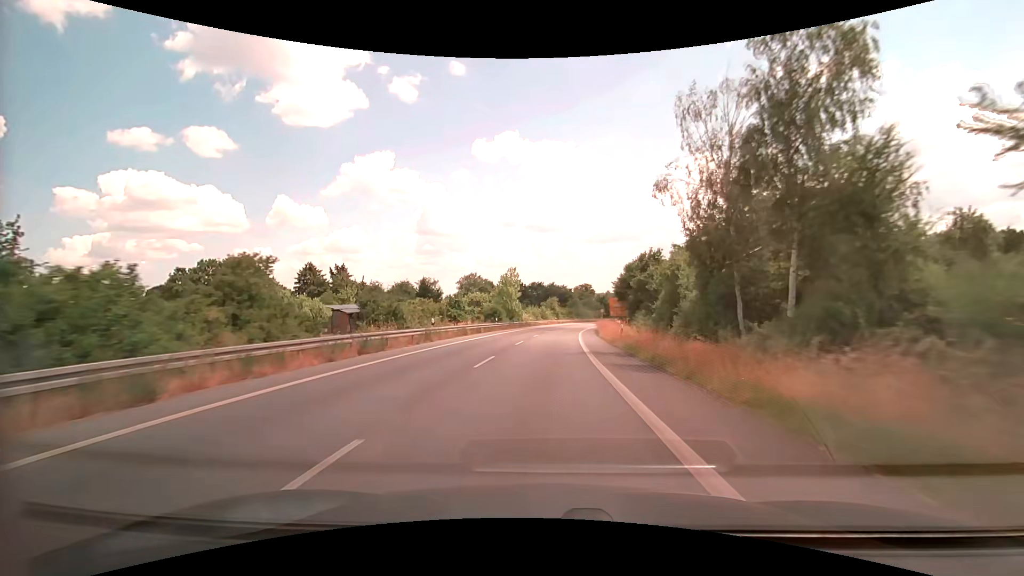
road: secondary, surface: asphalt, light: Day
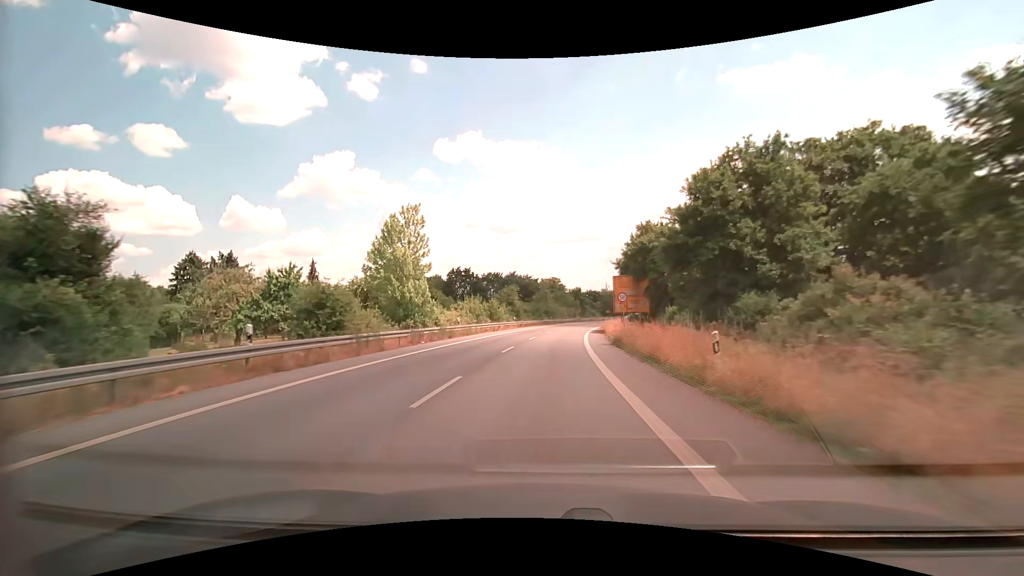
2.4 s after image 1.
(+1.5, +41.9) m; +4°
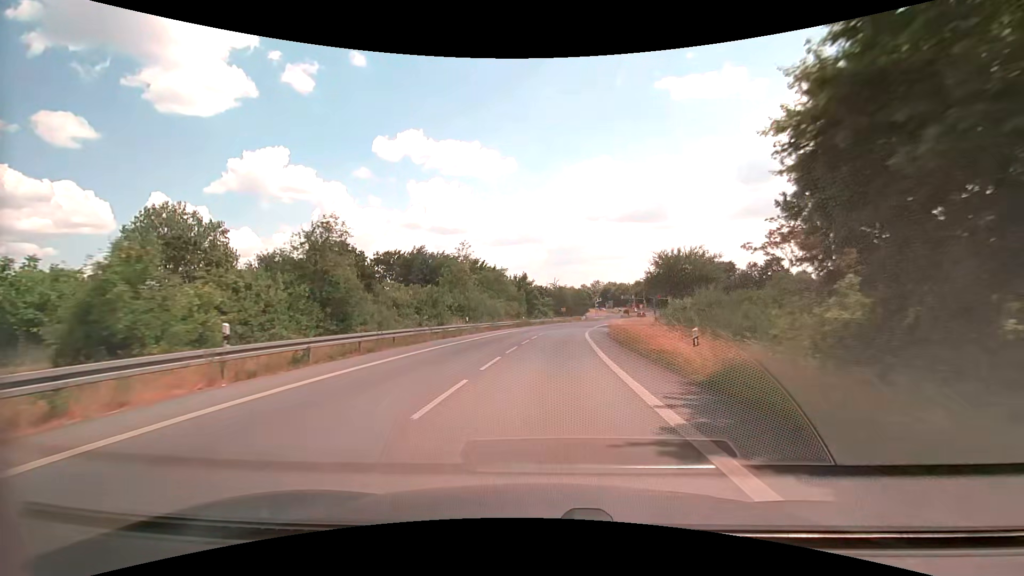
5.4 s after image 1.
(+2.5, +48.1) m; +7°
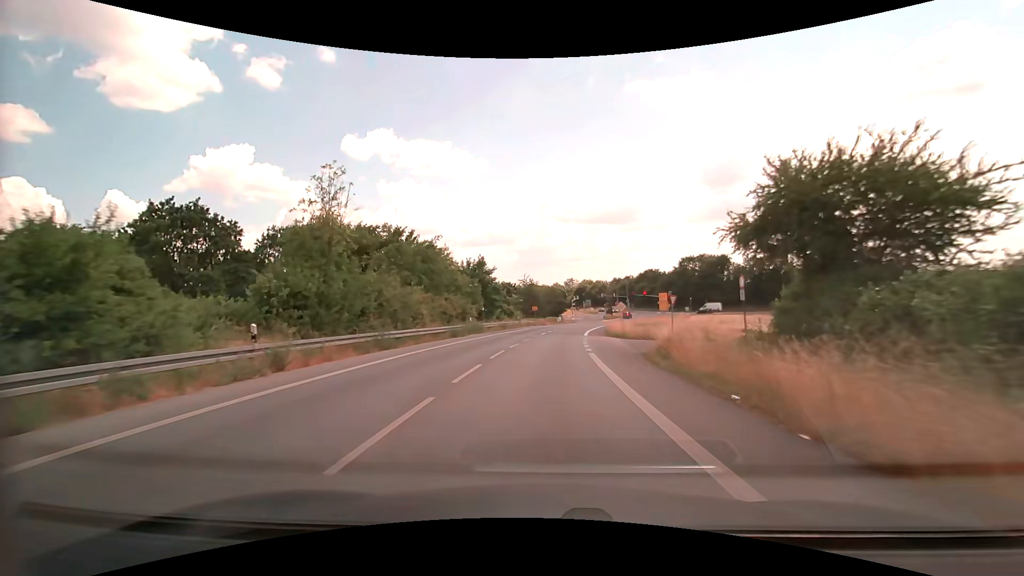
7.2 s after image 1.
(+0.8, +25.9) m; +4°
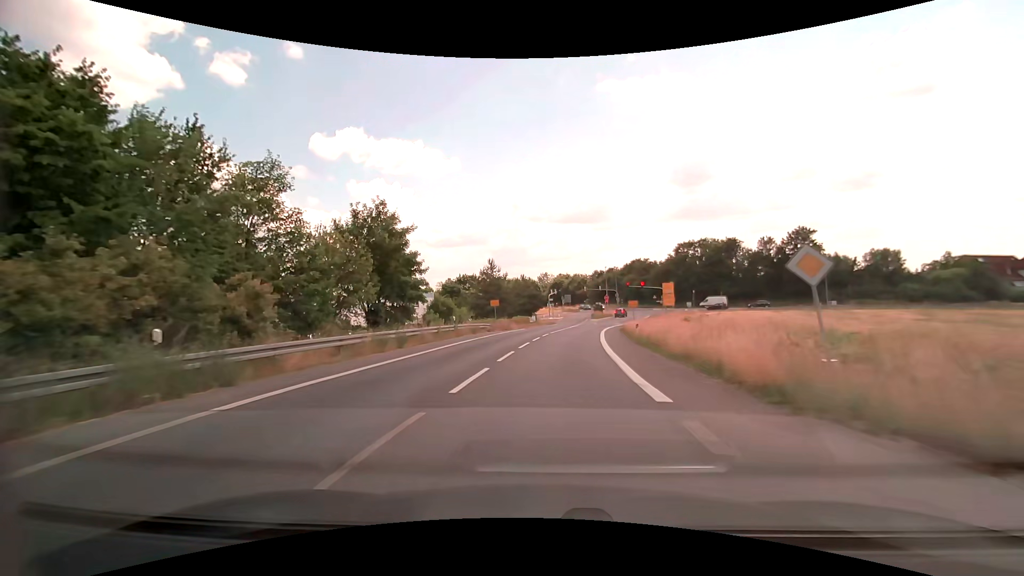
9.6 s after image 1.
(+0.6, +31.1) m; +2°
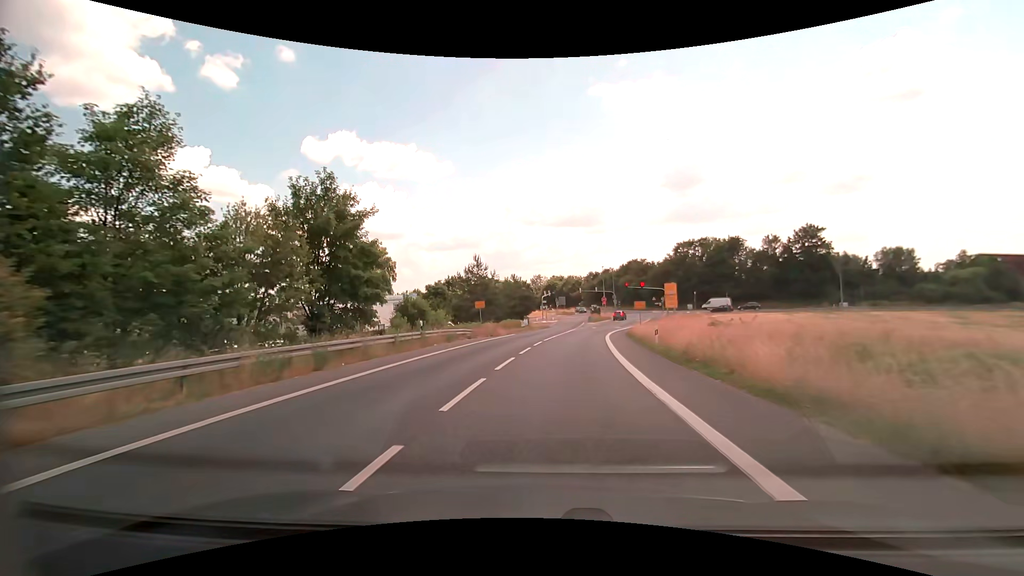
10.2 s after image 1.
(+0.1, +7.2) m; +1°
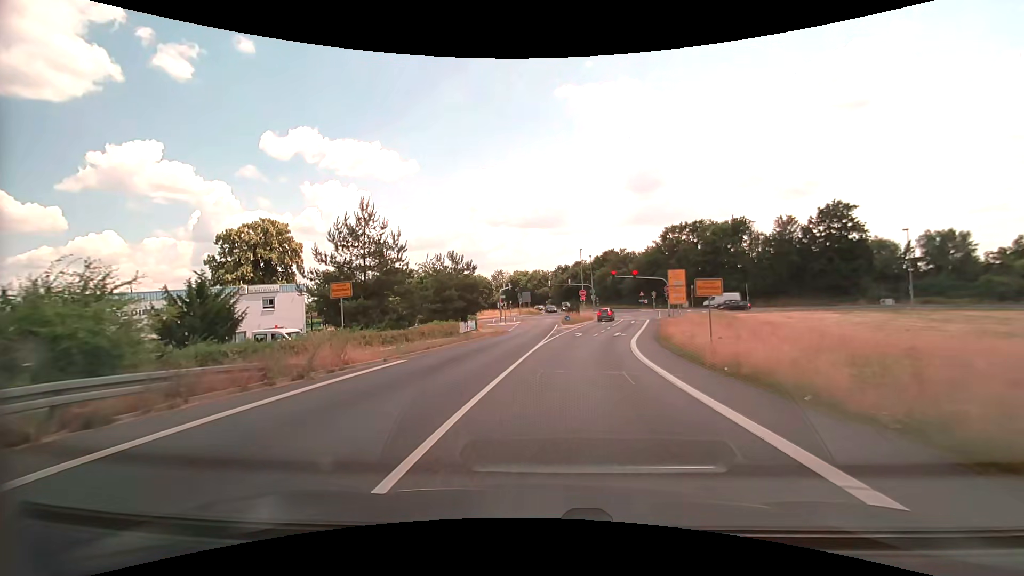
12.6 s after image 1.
(+1.0, +26.2) m; +4°
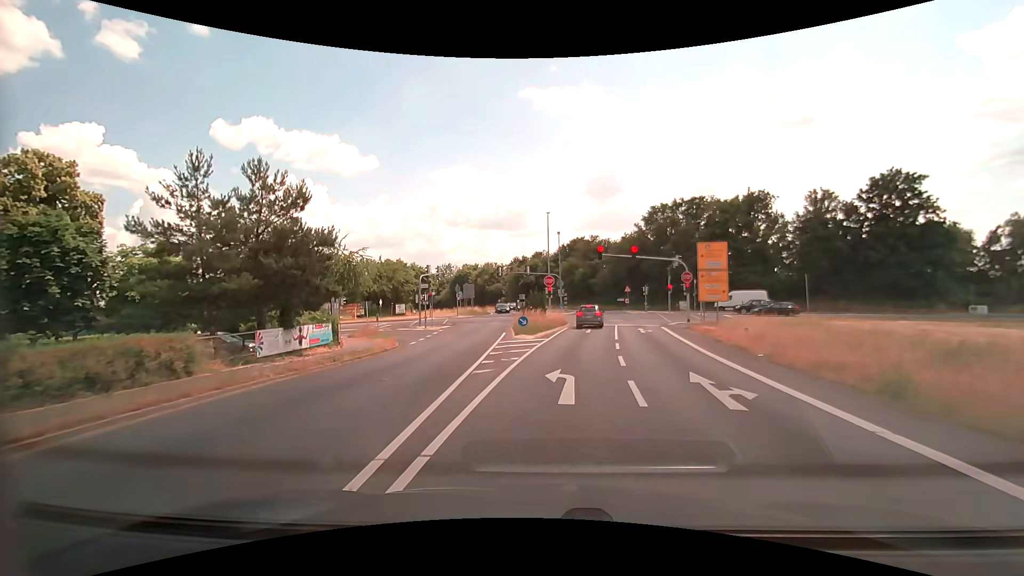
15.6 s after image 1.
(+1.1, +27.5) m; +5°
(0, +10) (+1, +20) (+2, +30) (+4, +40) (+3, +50) (-2, +58) (-11, +62) (-21, +63) (-31, +63) (-41, +64) m
